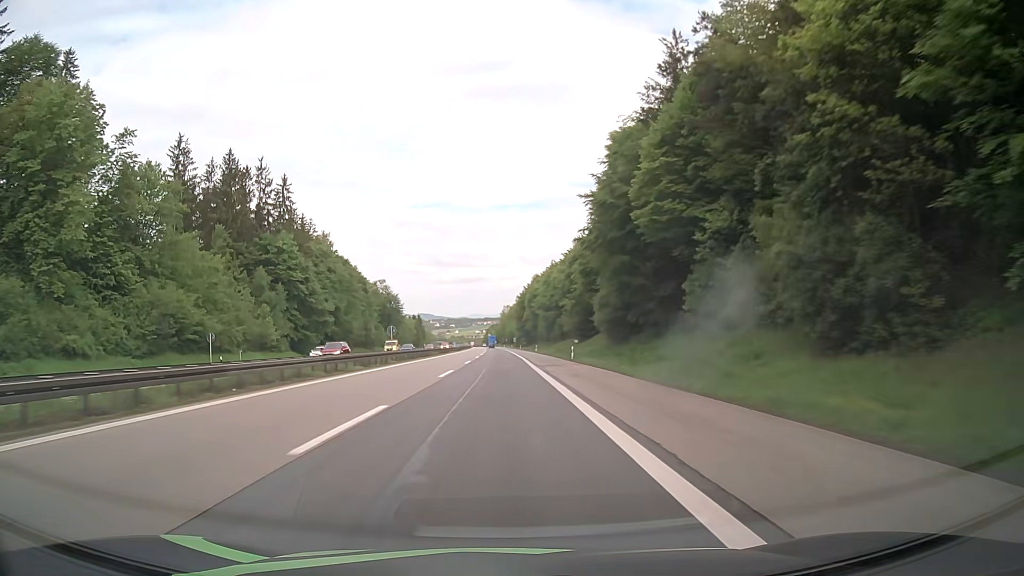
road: motorway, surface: asphalt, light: Day
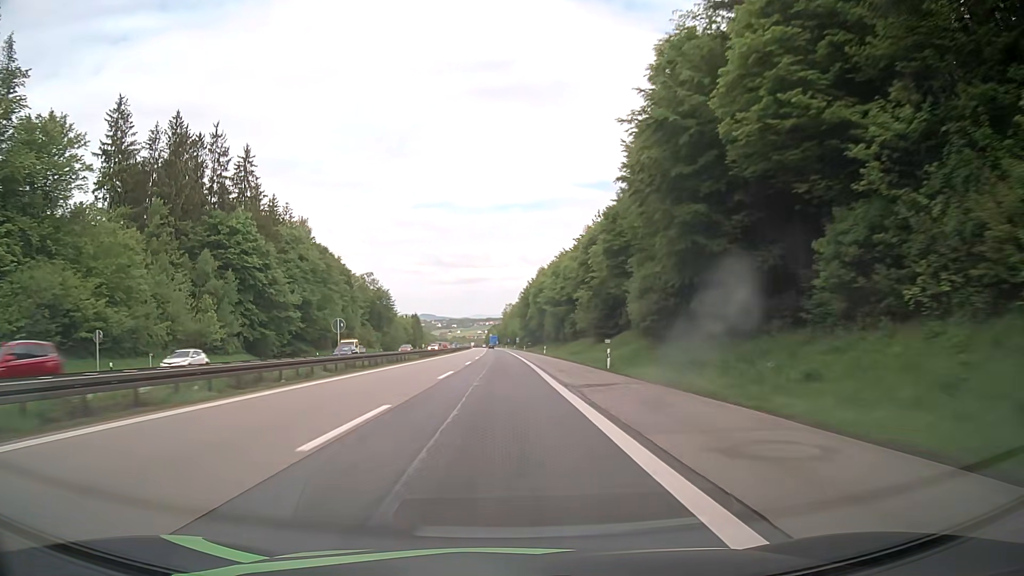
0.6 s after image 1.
(0.0, +18.1) m; 0°
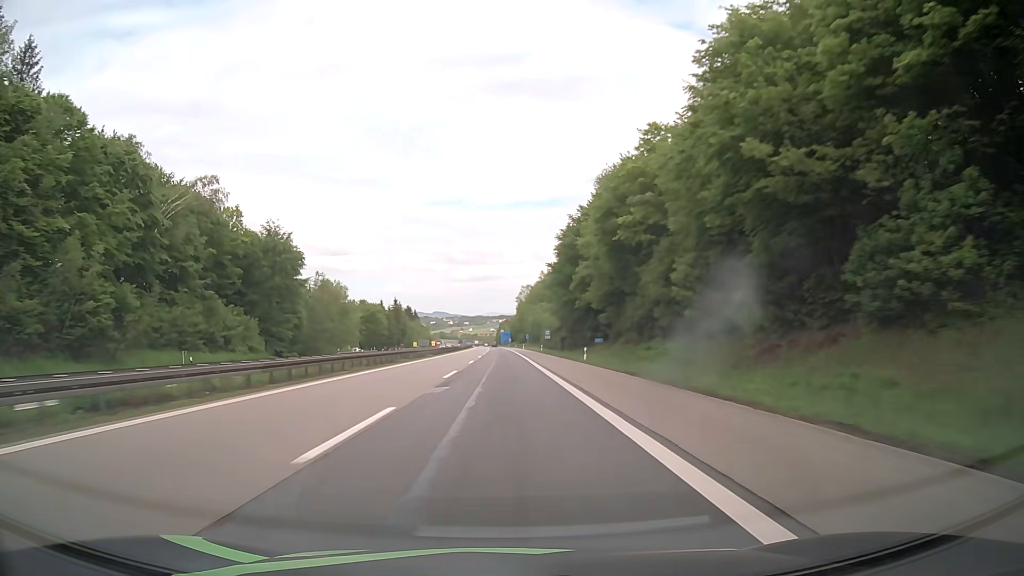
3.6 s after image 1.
(-0.9, +90.1) m; -1°
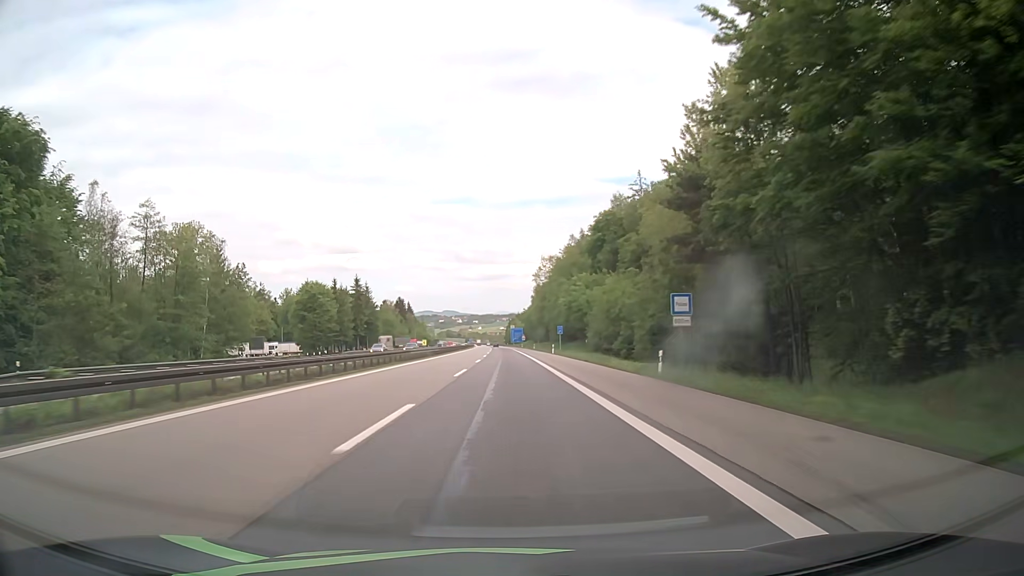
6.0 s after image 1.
(-0.3, +71.5) m; -1°
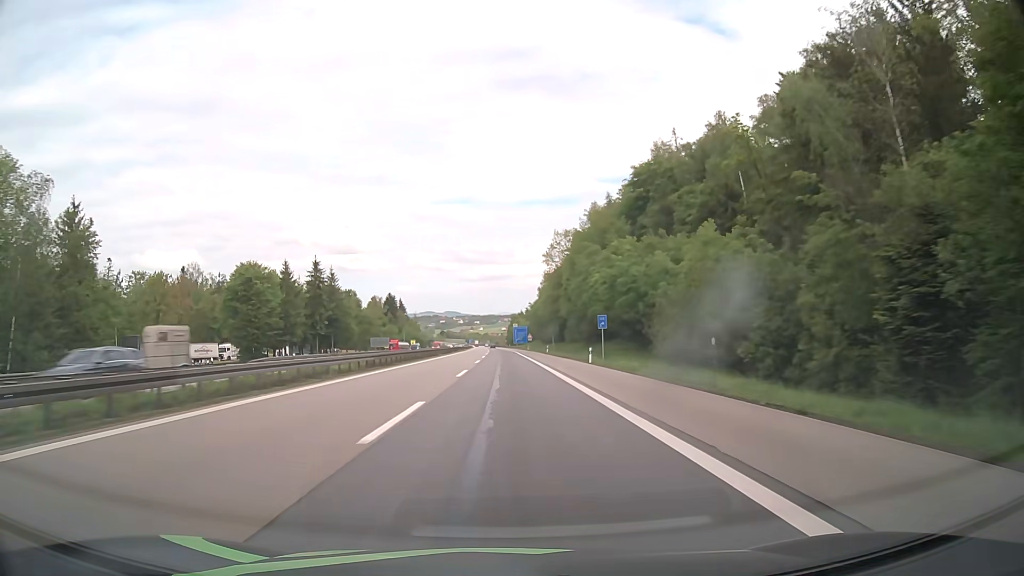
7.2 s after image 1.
(+0.1, +35.2) m; 0°
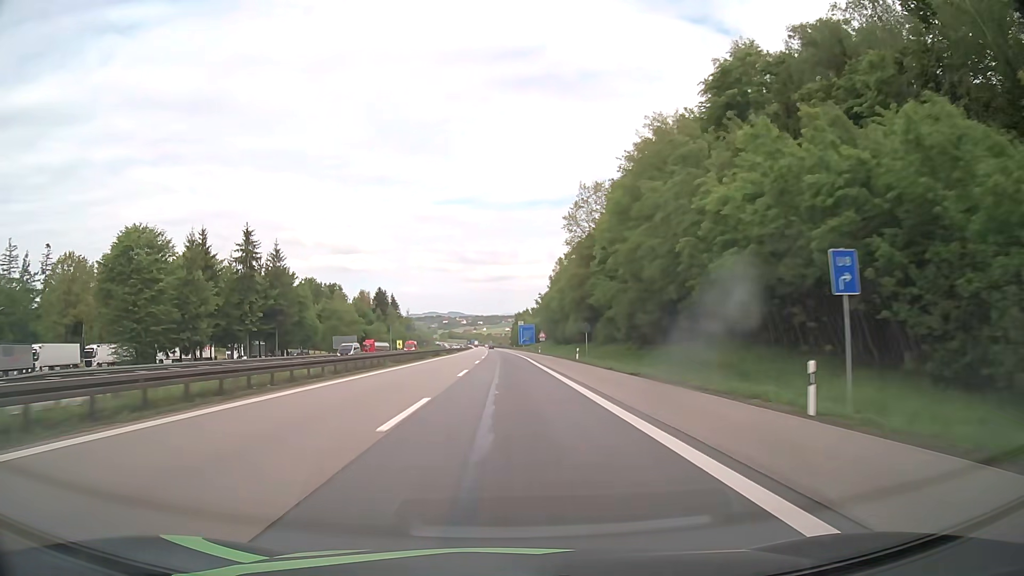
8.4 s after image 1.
(0.0, +34.6) m; 0°
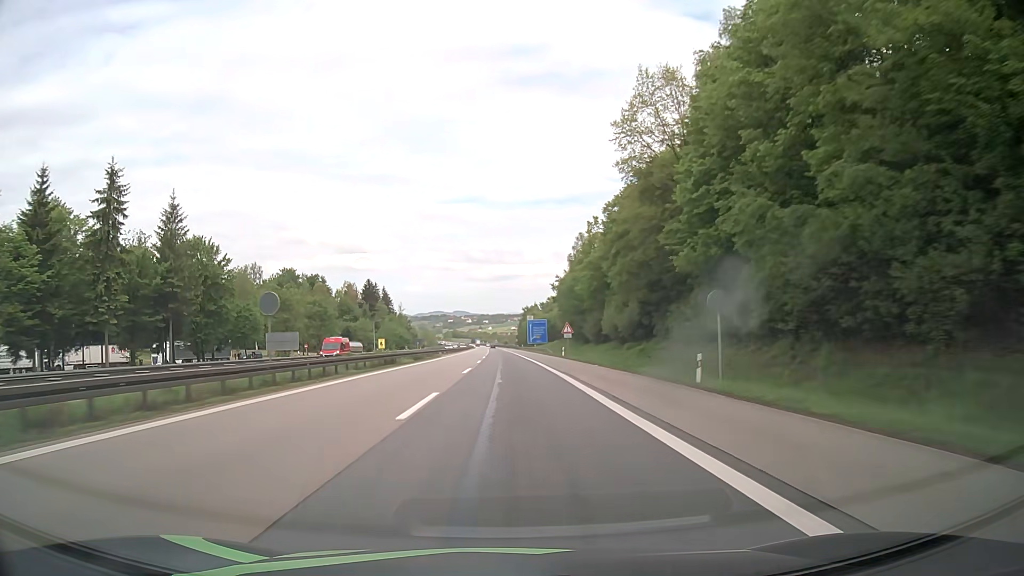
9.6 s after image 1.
(-0.1, +34.4) m; 0°
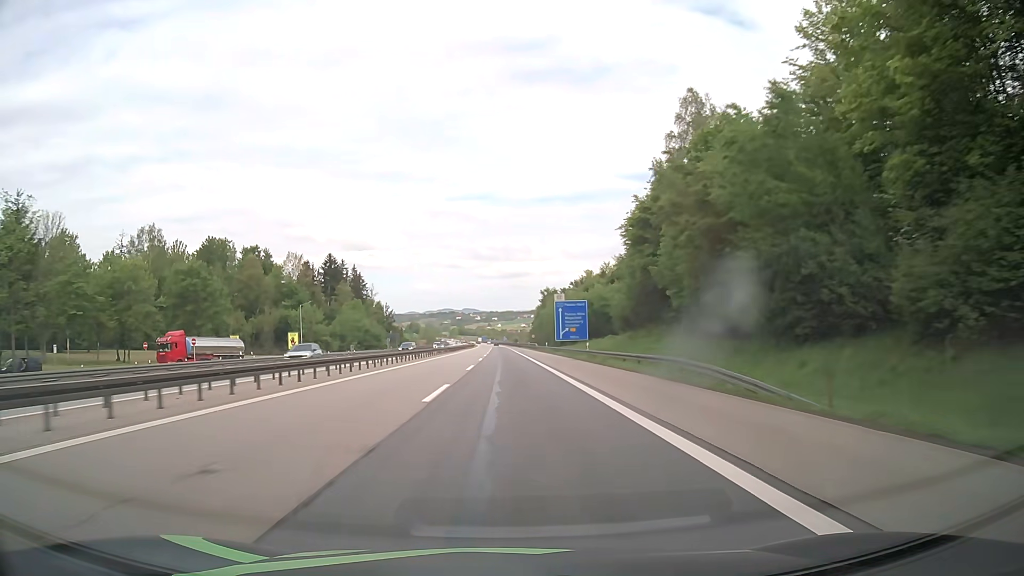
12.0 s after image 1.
(-0.7, +68.4) m; -1°
(0, +10) (0, +20) (0, +30) (0, +40) (0, +50) (0, +60) (0, +70) (0, +80) (0, +90) (-1, +100) m
